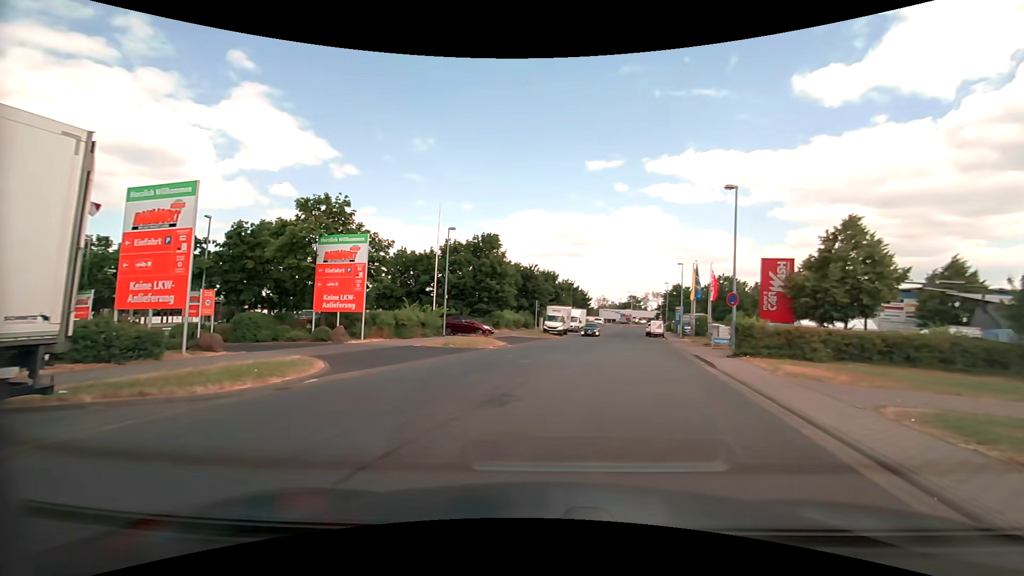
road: unclassified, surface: asphalt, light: Day
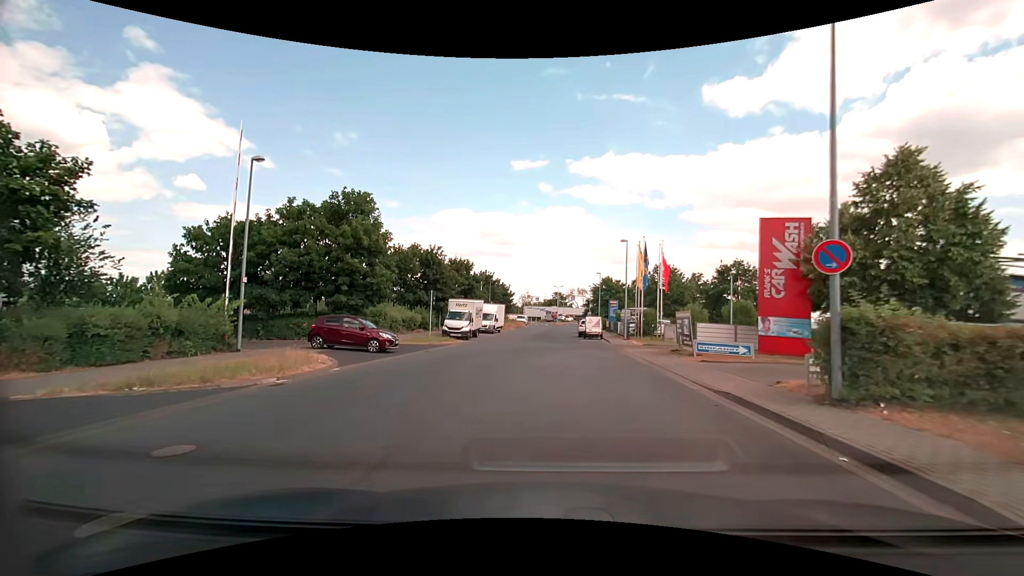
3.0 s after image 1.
(+2.0, +14.7) m; +9°
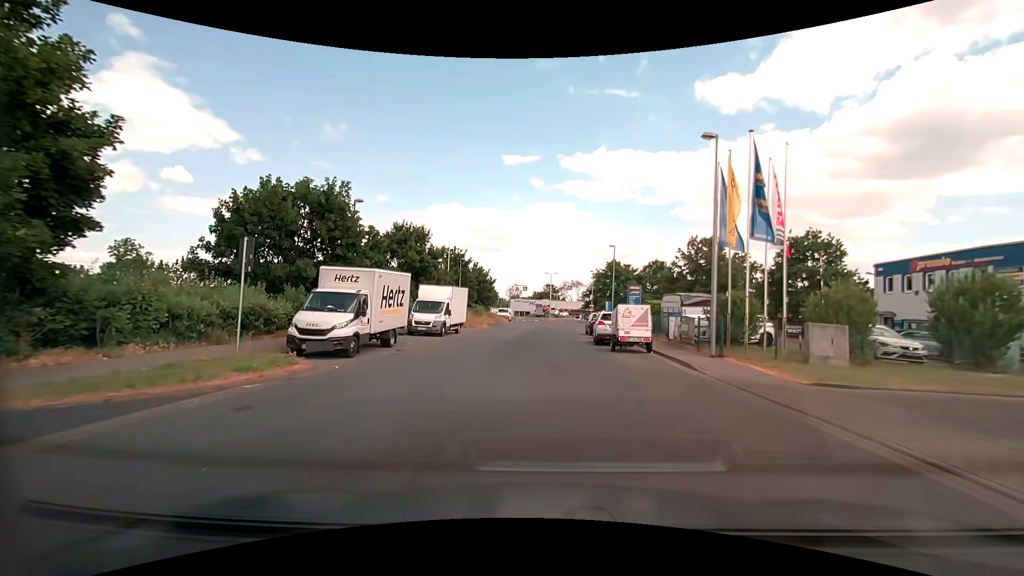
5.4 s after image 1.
(+0.3, +21.7) m; +1°
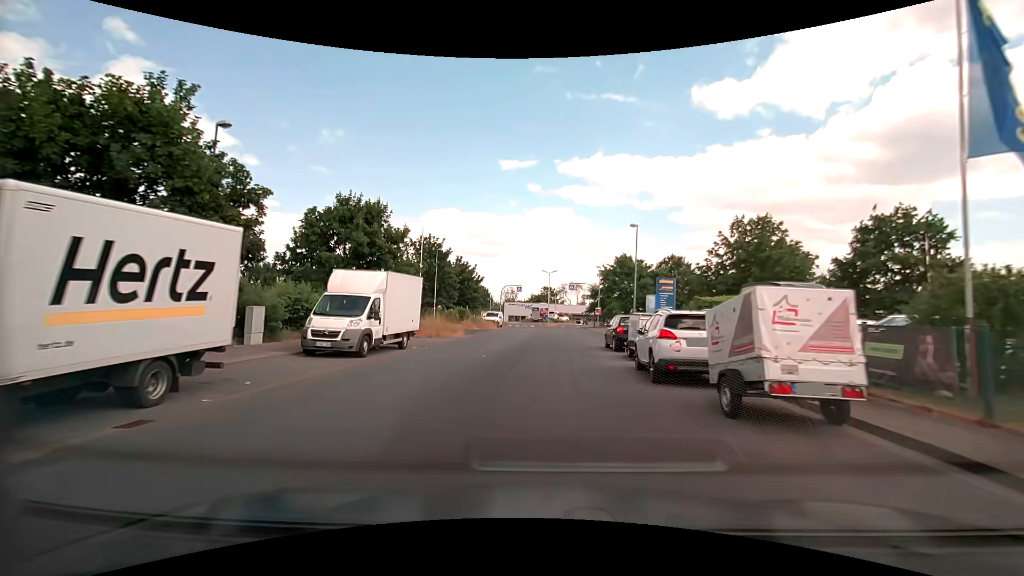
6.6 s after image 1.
(+0.1, +12.2) m; +1°
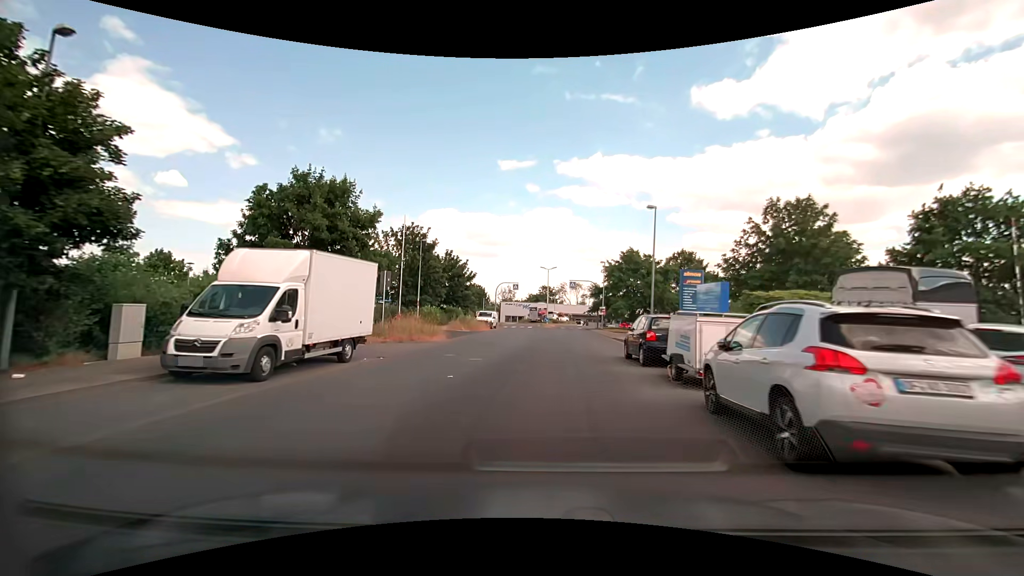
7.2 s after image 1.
(0.0, +5.8) m; 0°
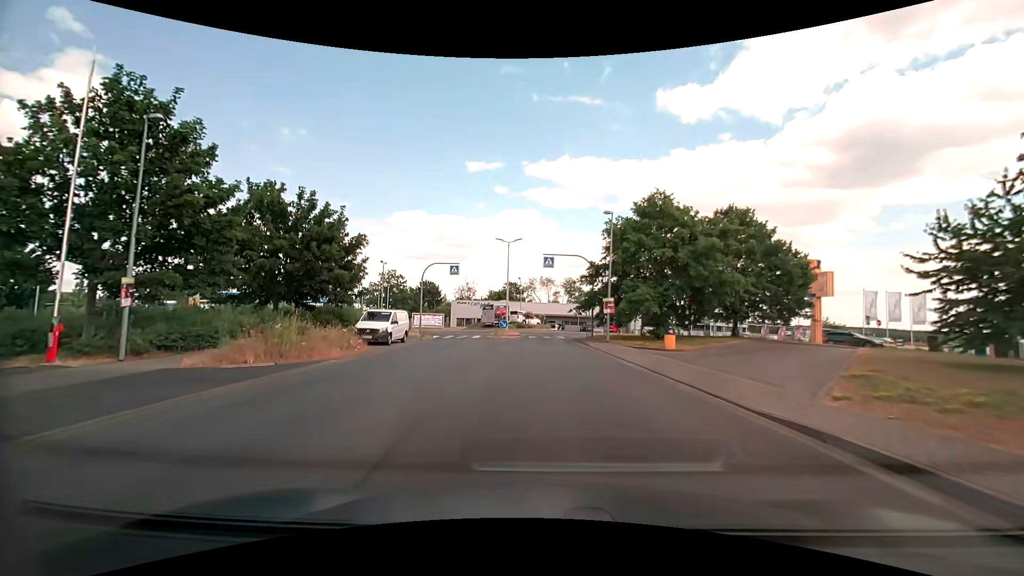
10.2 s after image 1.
(+0.6, +26.8) m; +3°
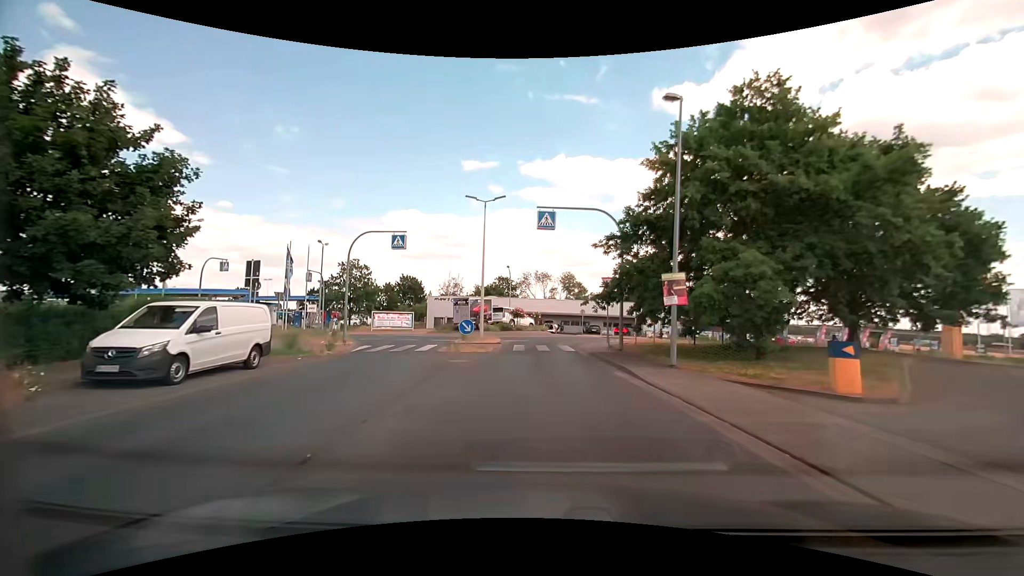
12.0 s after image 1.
(0.0, +15.0) m; 0°
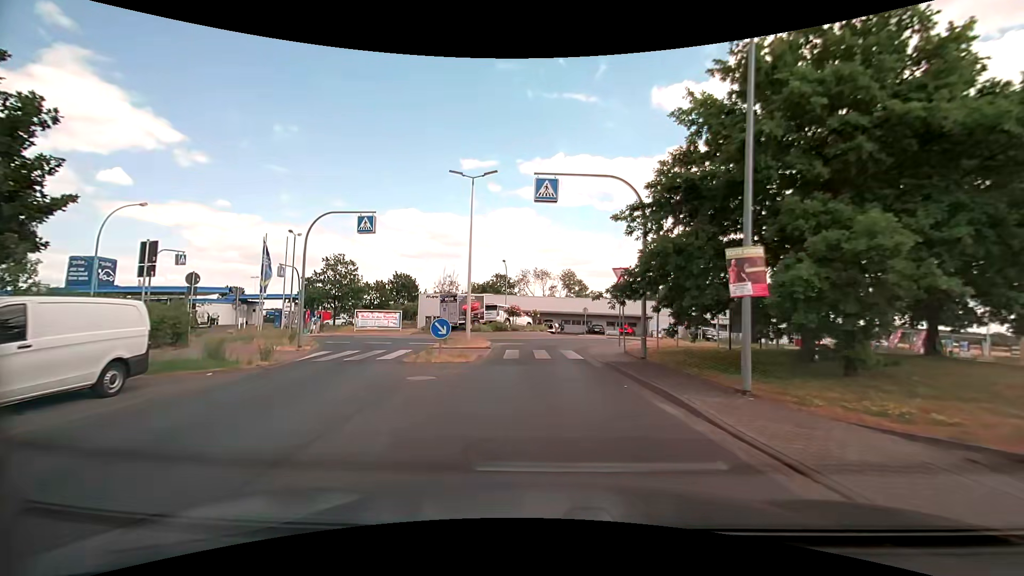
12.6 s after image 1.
(0.0, +4.7) m; 0°
(0, +10) (0, +20) (+2, +30) (+6, +39) (+2, +48) (-7, +51) (-15, +46) (-25, +42) (-34, +41) (-44, +40) m
